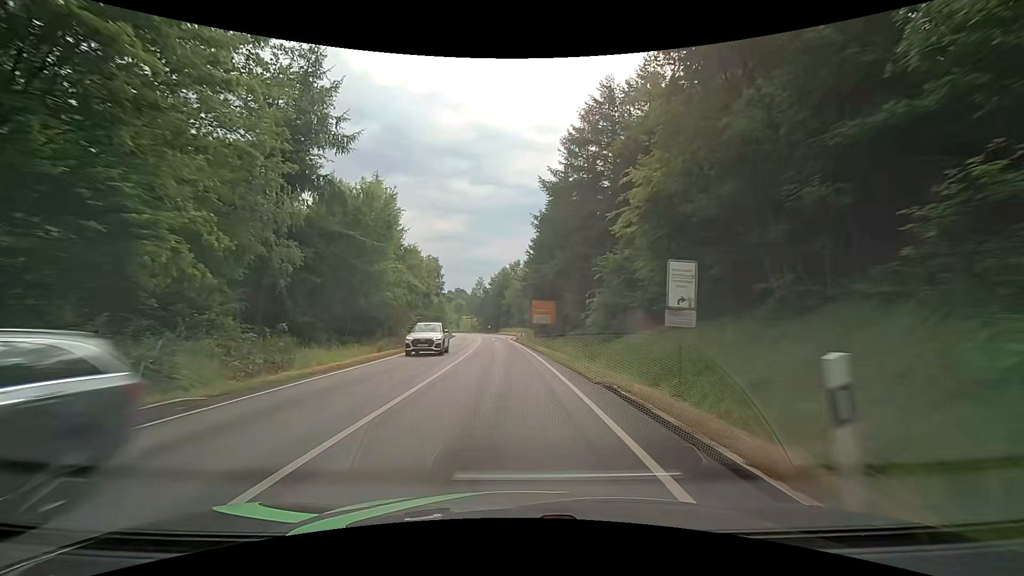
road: primary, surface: asphalt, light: Day
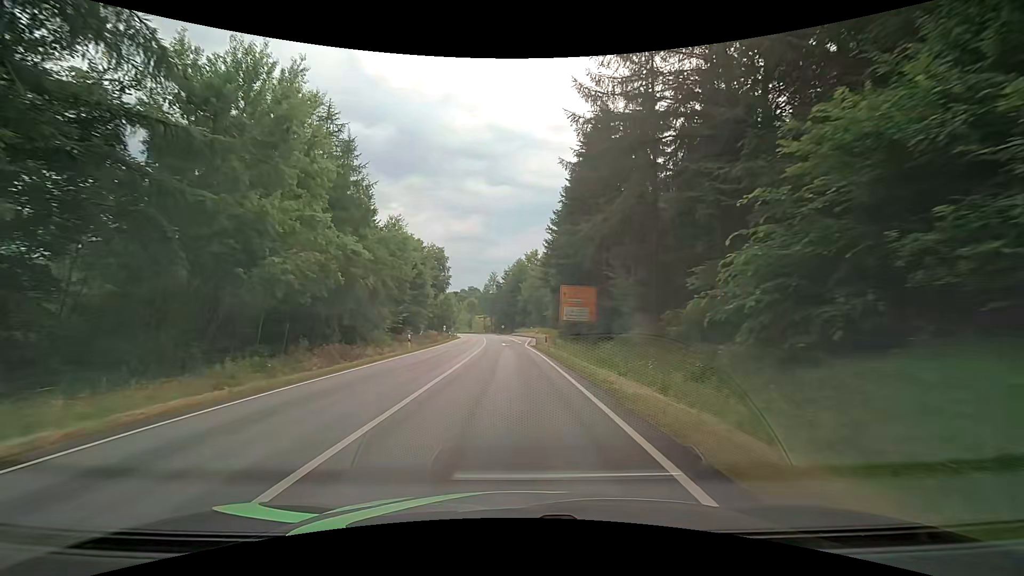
(-0.5, +19.8) m; -2°
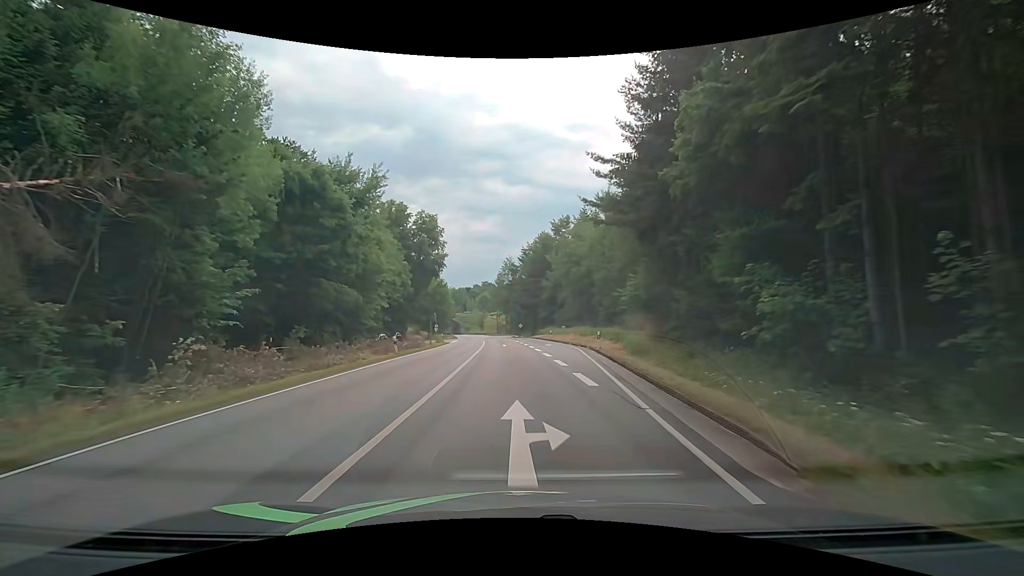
(-0.9, +38.6) m; -2°
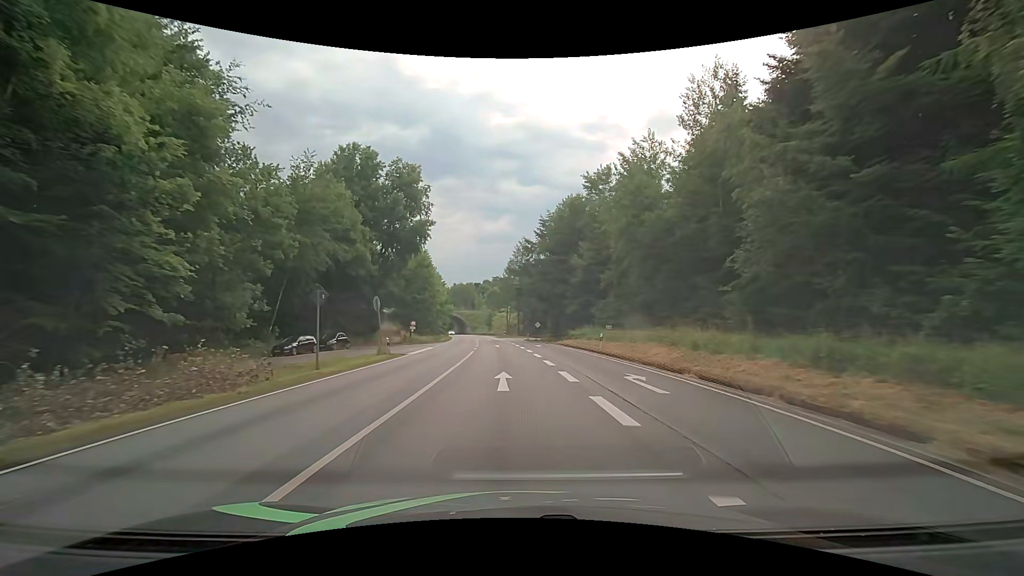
(-0.3, +28.5) m; -1°
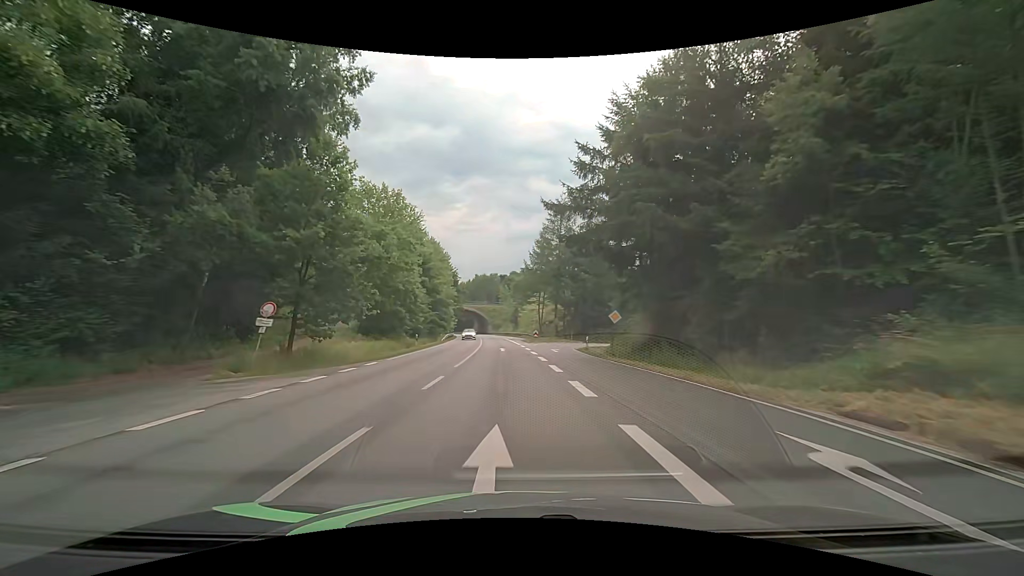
(-1.2, +39.1) m; -3°
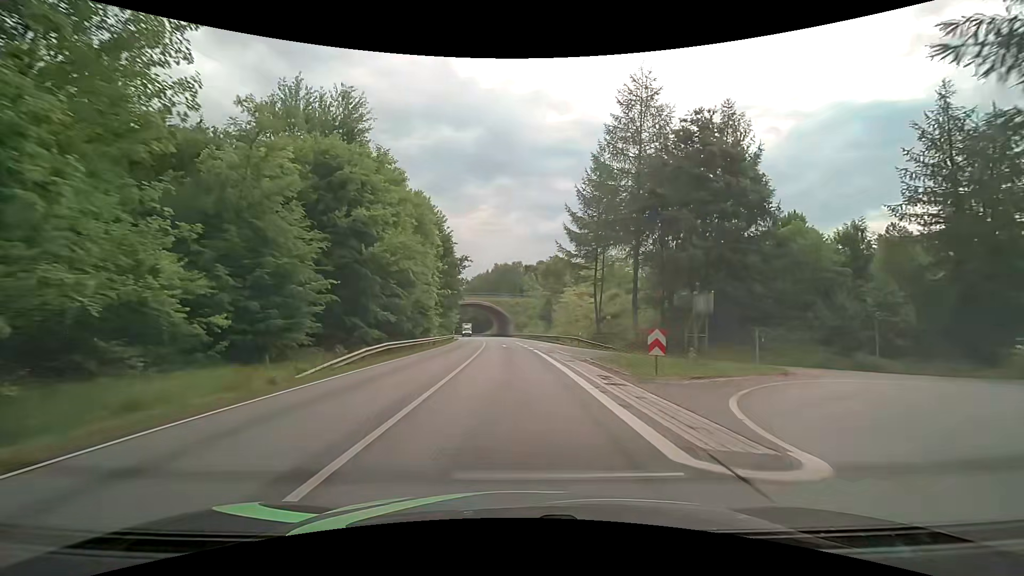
(-1.3, +40.8) m; -3°
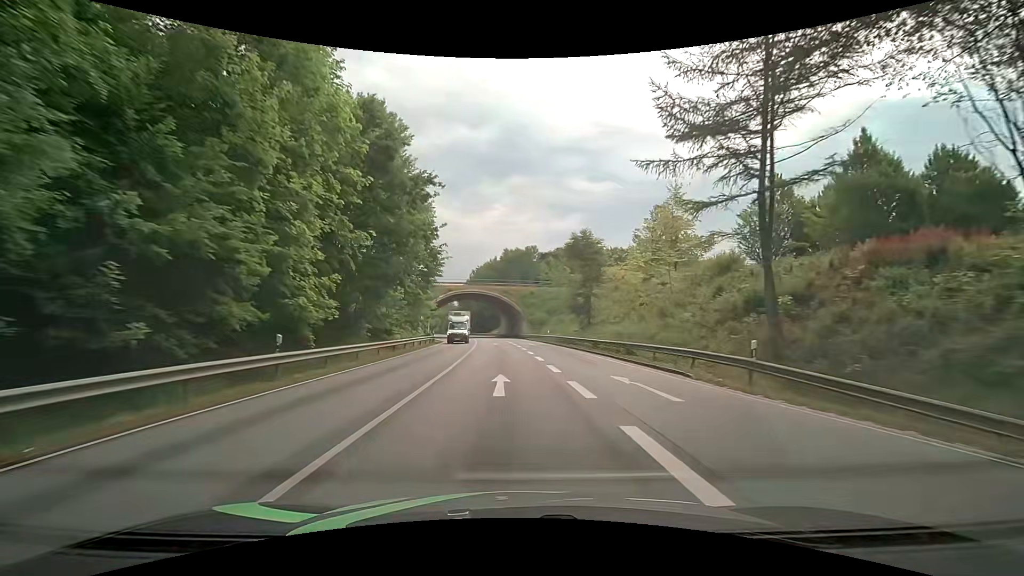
(-0.3, +31.7) m; -1°
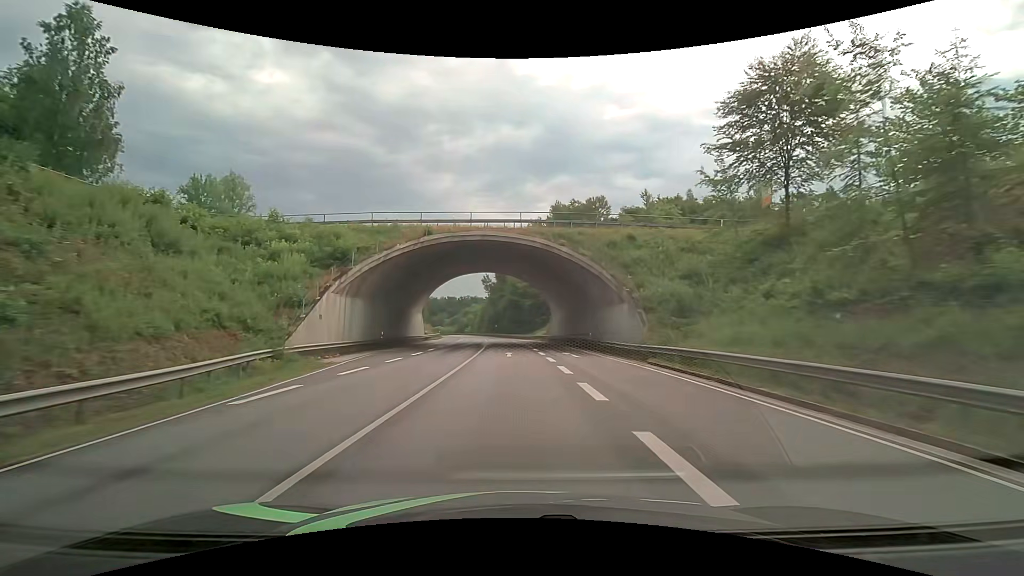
(-2.1, +54.4) m; -5°
(0, +10) (0, +20) (-1, +30) (-1, +40) (-2, +50) (-3, +60) (-3, +70) (-4, +80) (-5, +90) (-7, +100) m
